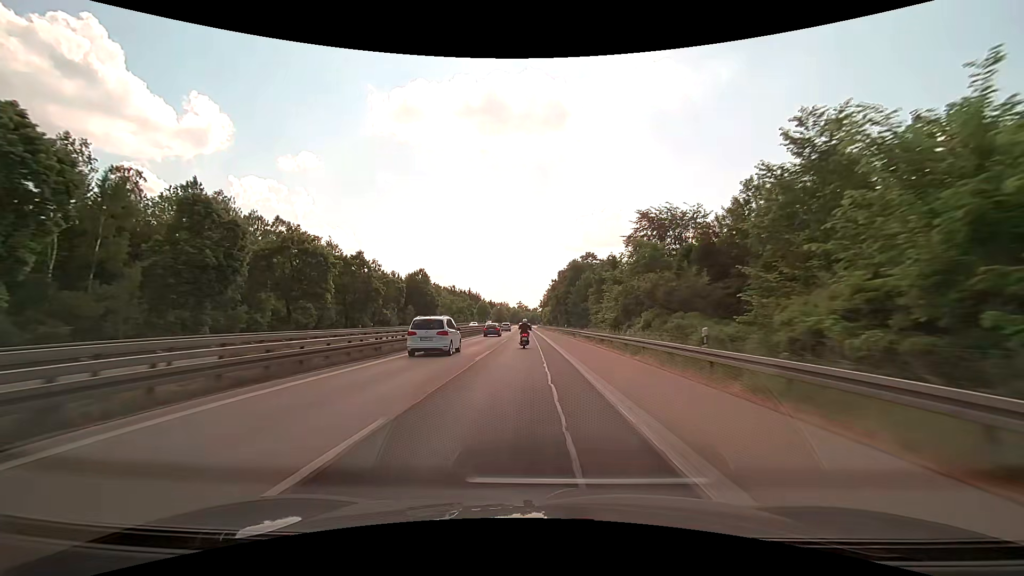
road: motorway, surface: asphalt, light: Day
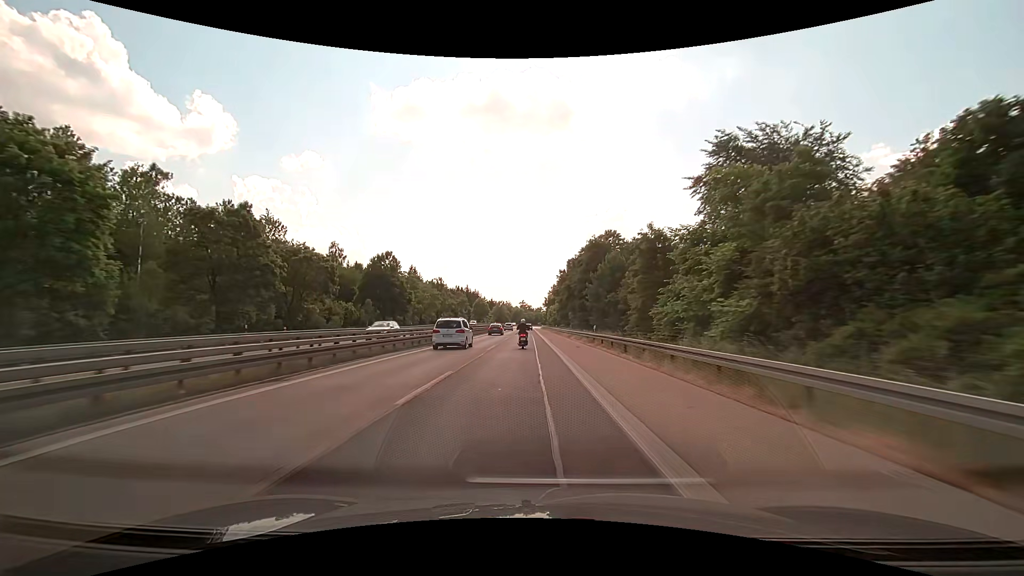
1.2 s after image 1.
(-0.1, +29.0) m; 0°
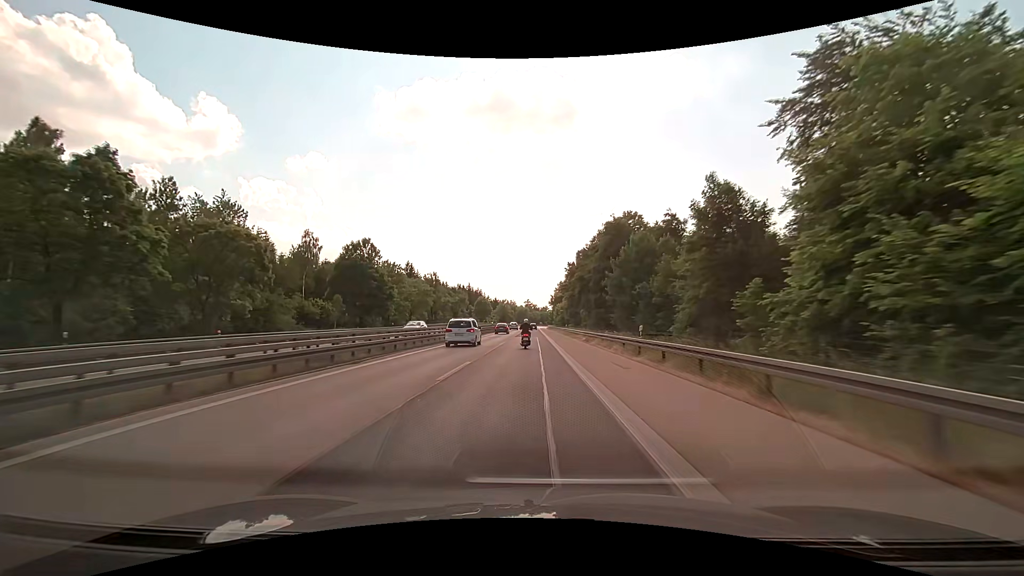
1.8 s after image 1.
(0.0, +14.5) m; 0°
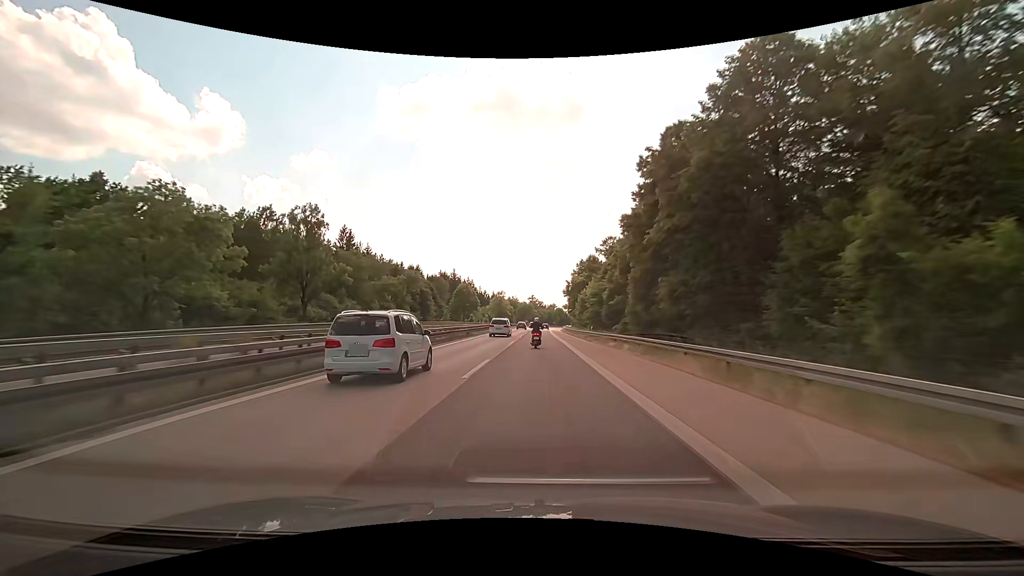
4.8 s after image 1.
(-0.9, +72.0) m; -1°
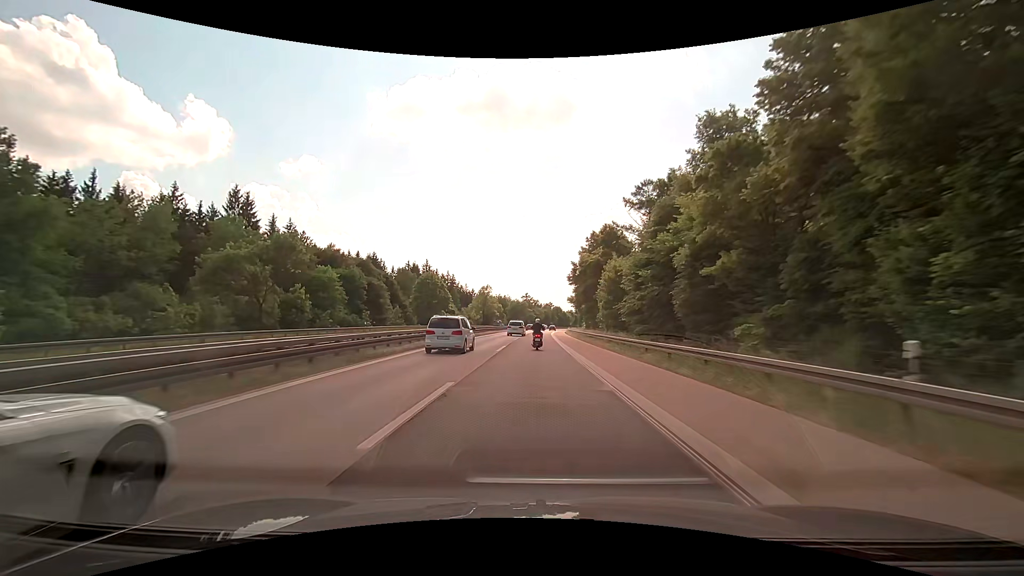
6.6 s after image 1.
(+0.4, +42.7) m; +1°
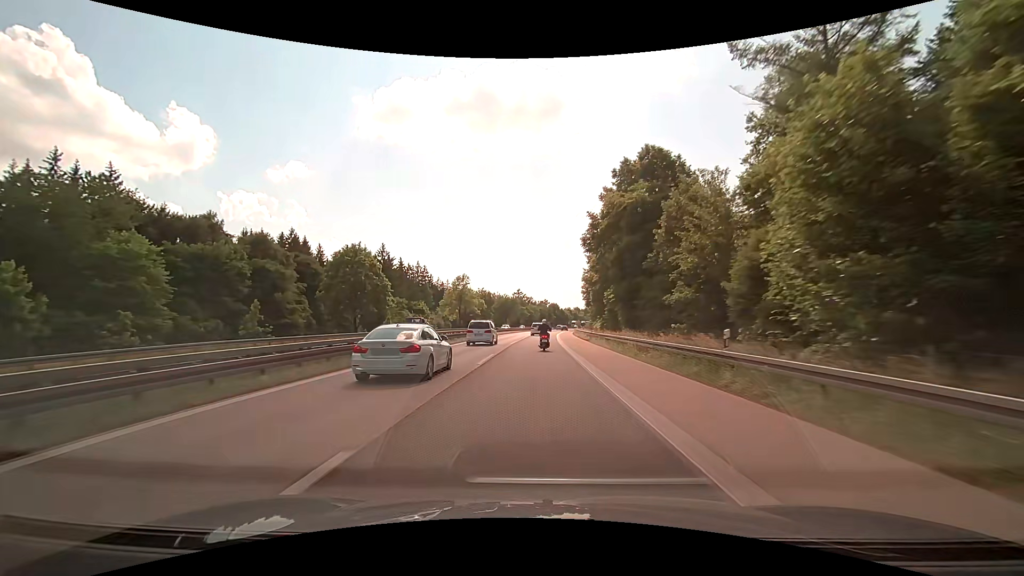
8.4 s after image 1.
(+0.1, +42.4) m; +1°
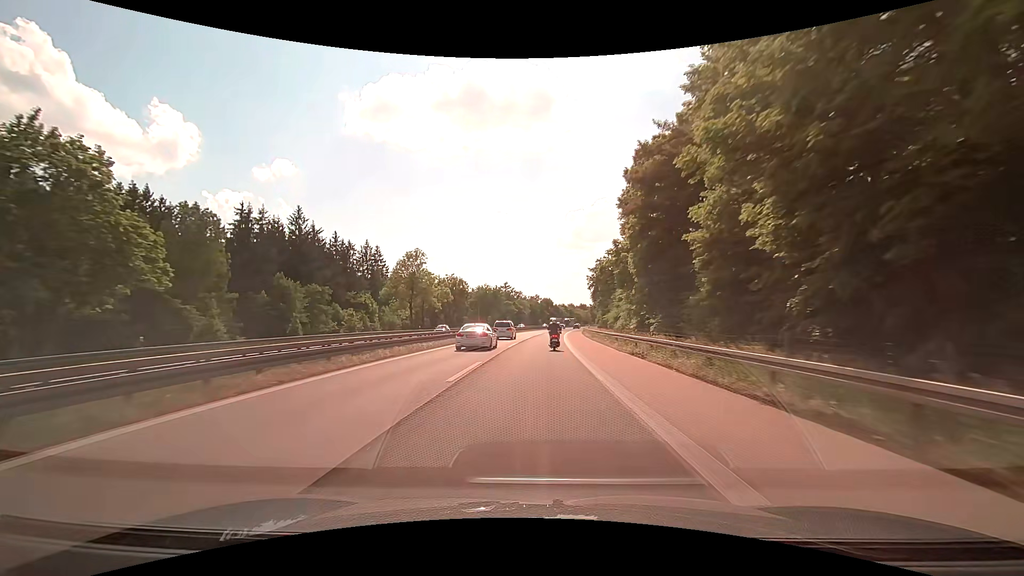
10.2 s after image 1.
(+0.3, +42.1) m; +1°
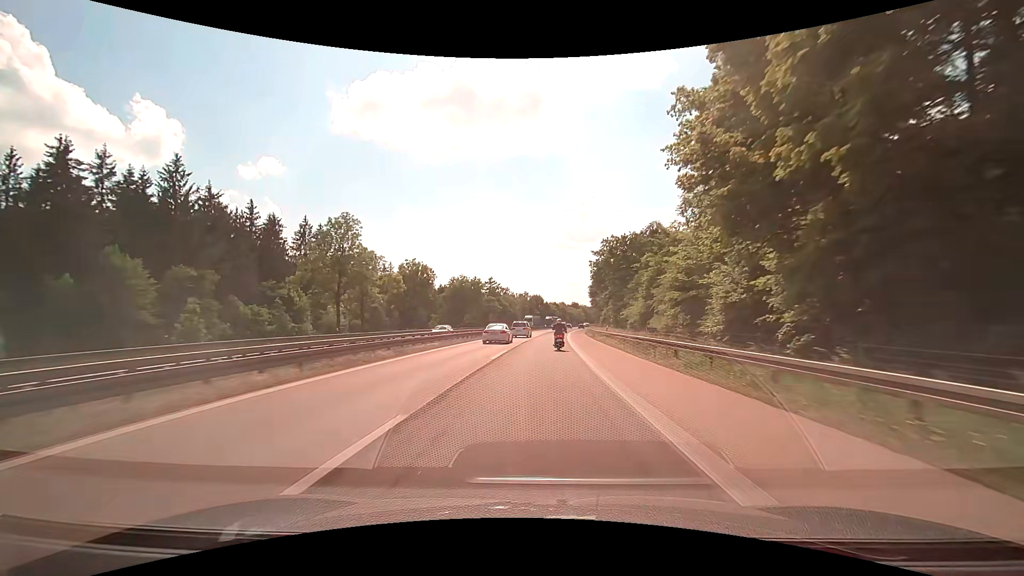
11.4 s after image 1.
(+0.2, +27.9) m; +1°
(0, +10) (0, +20) (0, +30) (+1, +40) (+1, +50) (+2, +60) (+2, +70) (+3, +80) (+4, +90) (+5, +100) m
